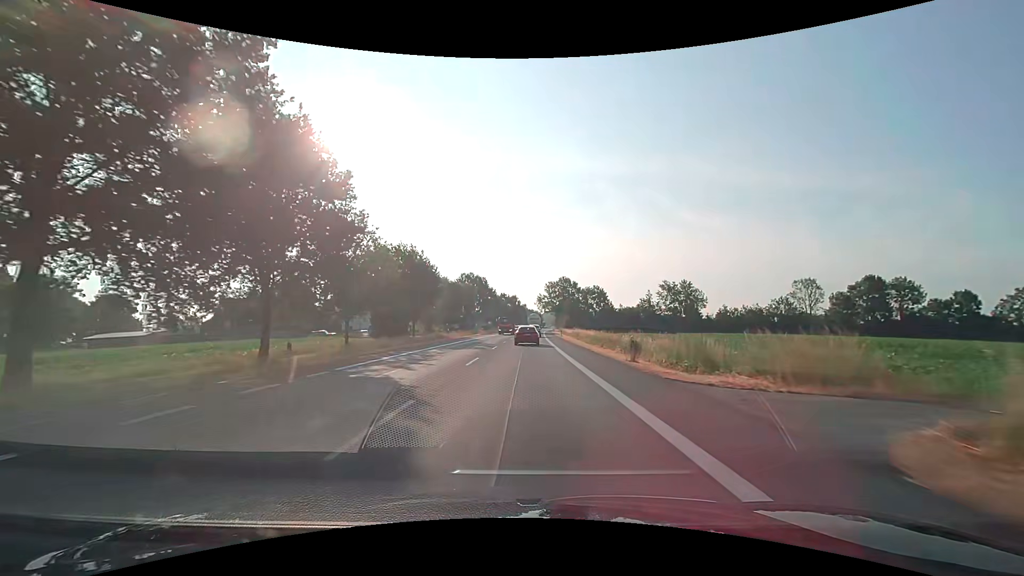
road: primary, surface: asphalt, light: Day
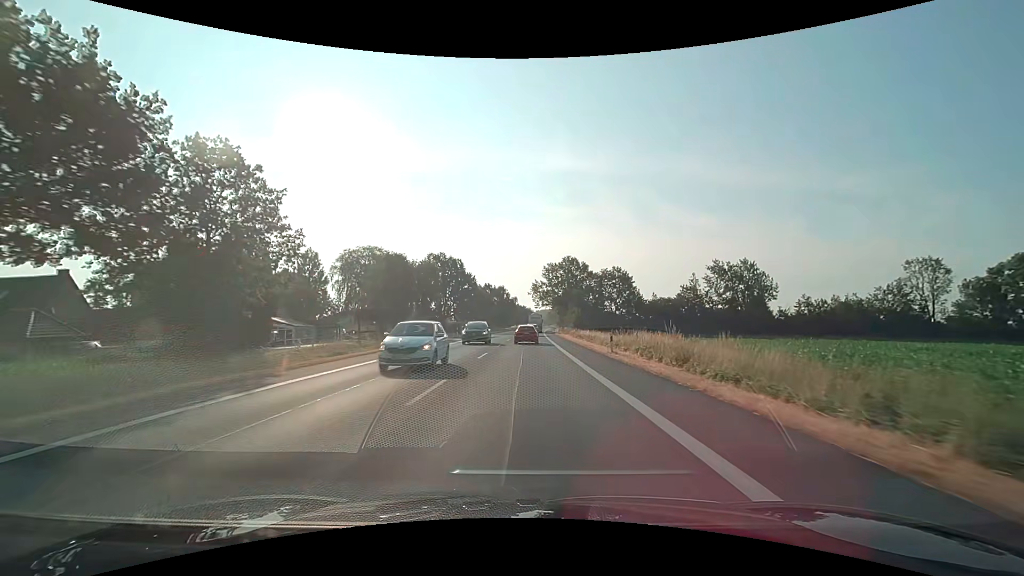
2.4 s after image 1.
(+0.3, +44.8) m; +1°
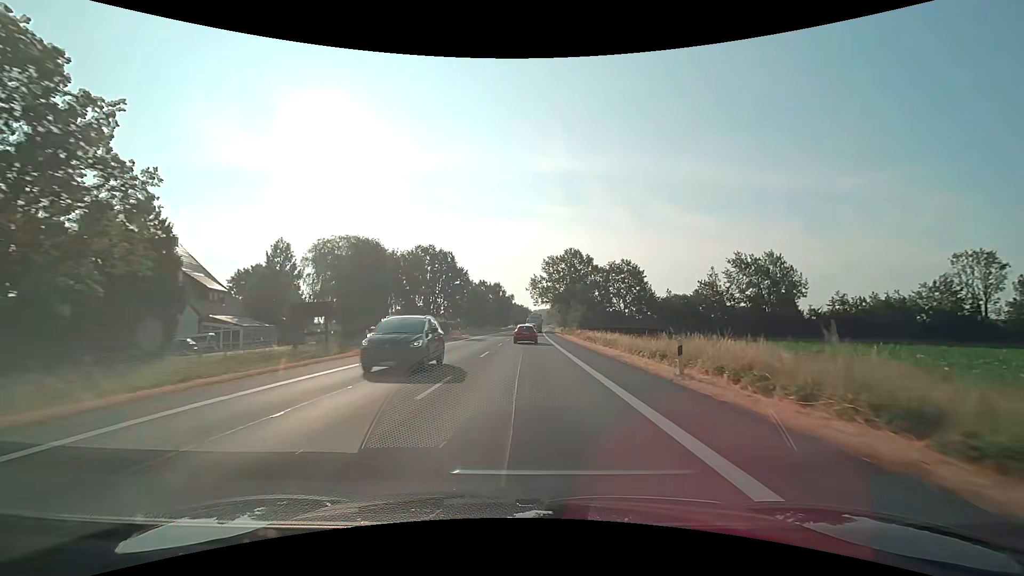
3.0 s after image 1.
(0.0, +11.4) m; 0°
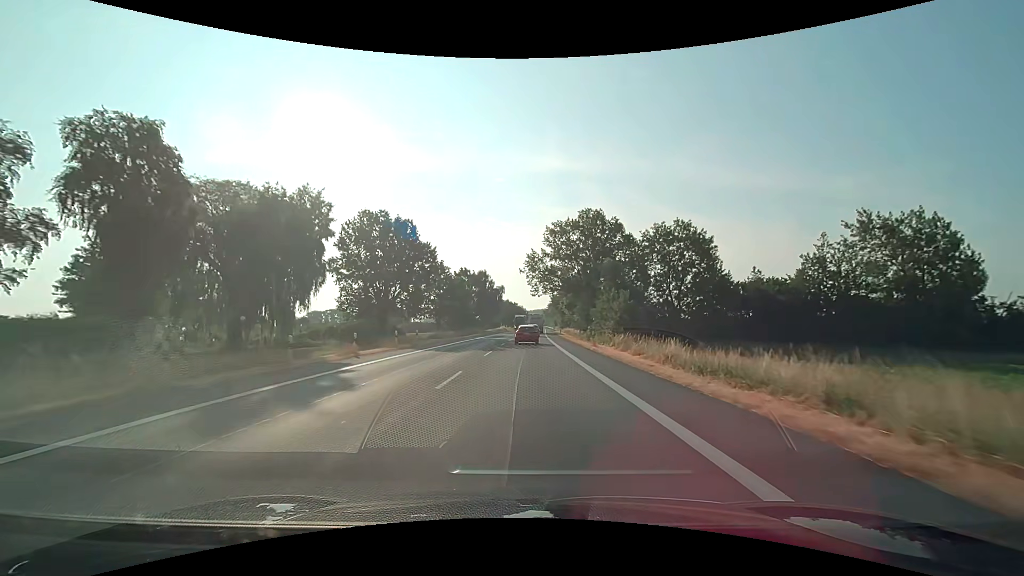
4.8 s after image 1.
(+0.3, +34.7) m; +1°
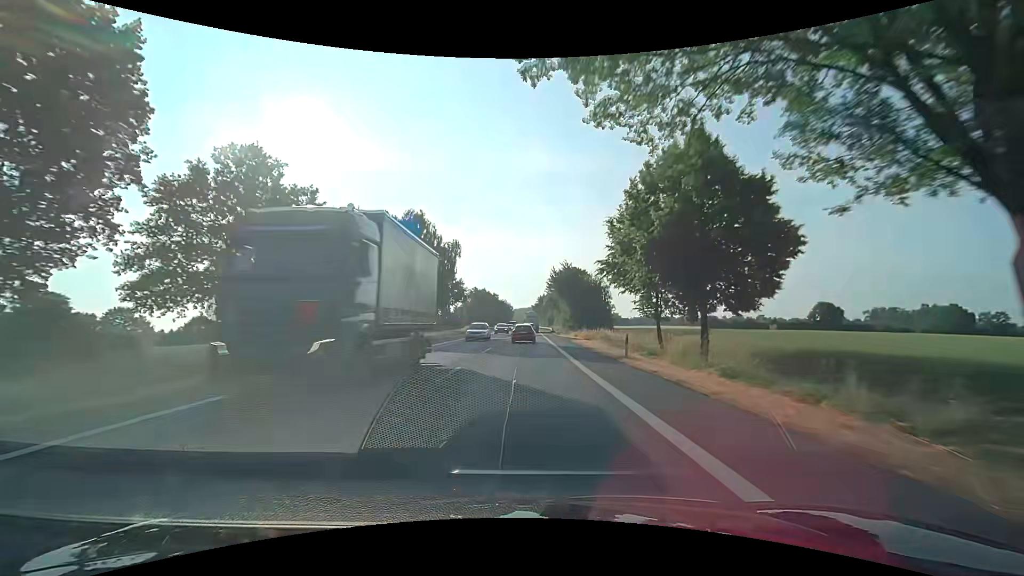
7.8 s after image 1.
(+1.0, +58.9) m; +2°
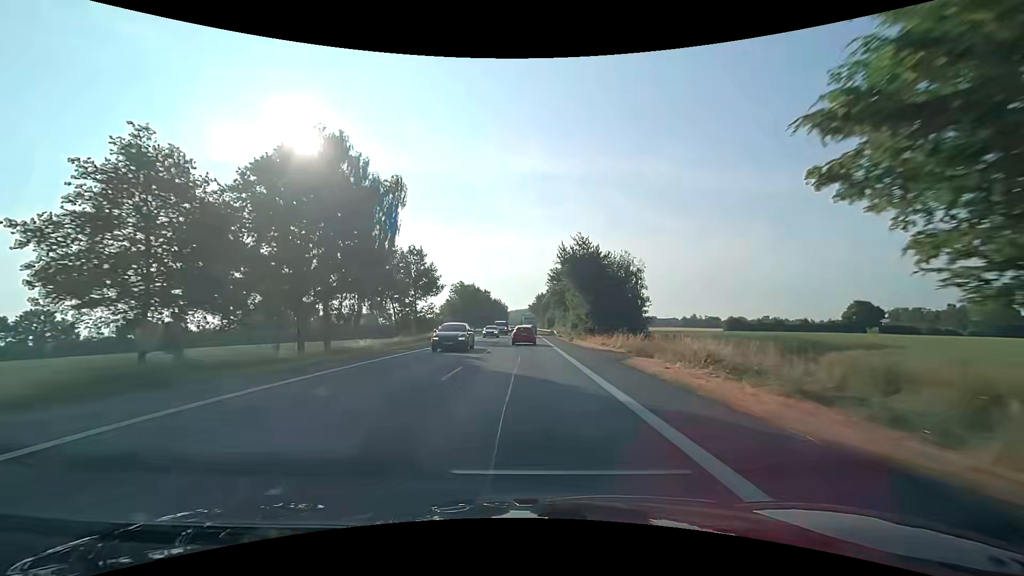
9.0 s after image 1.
(+0.1, +23.6) m; 0°
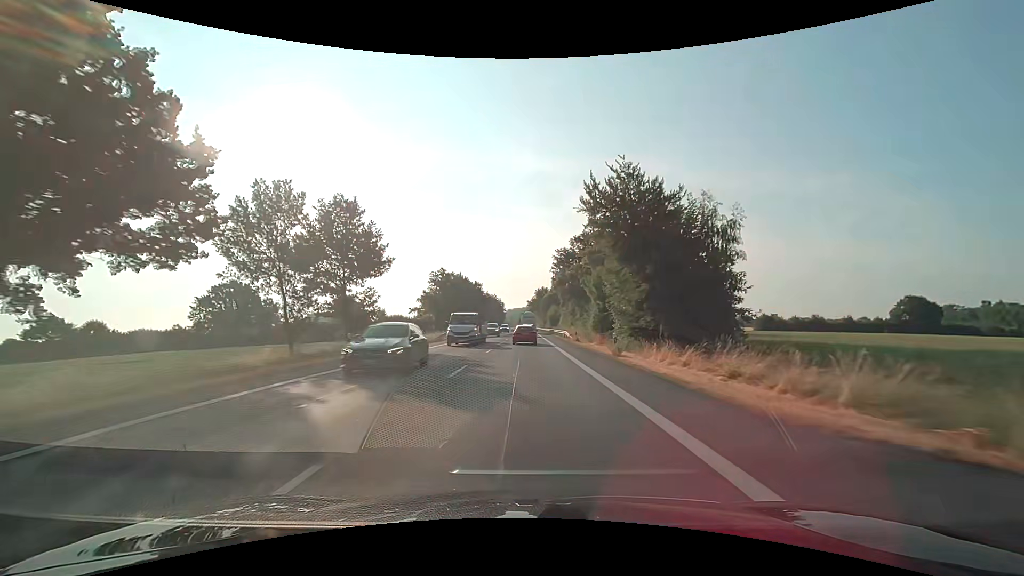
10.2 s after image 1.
(0.0, +23.5) m; 0°
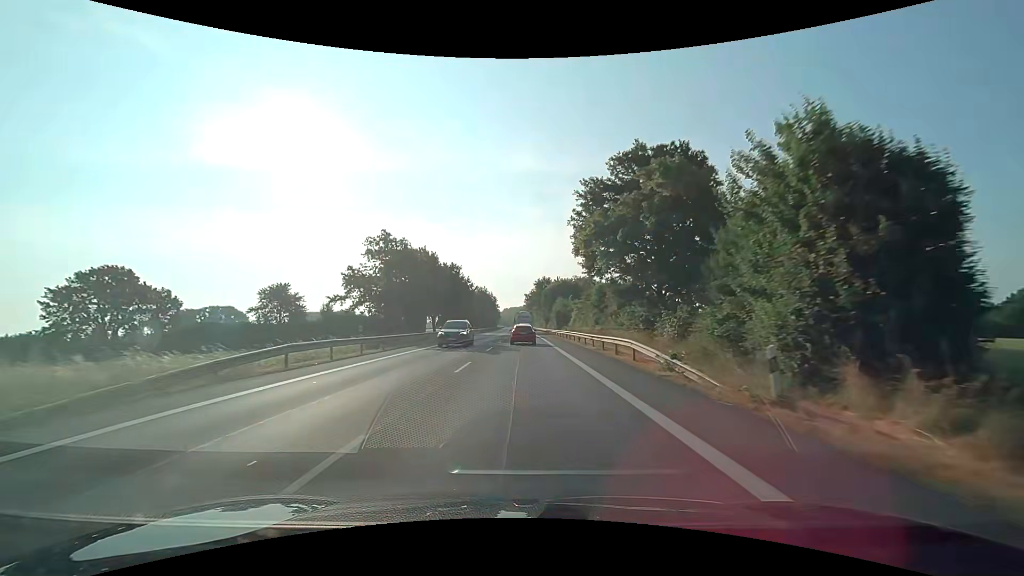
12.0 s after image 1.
(+0.1, +34.9) m; +1°
(0, +10) (0, +20) (0, +30) (0, +40) (-1, +50) (-1, +60) (-1, +70) (-1, +80) (-1, +90) (-1, +100) m
